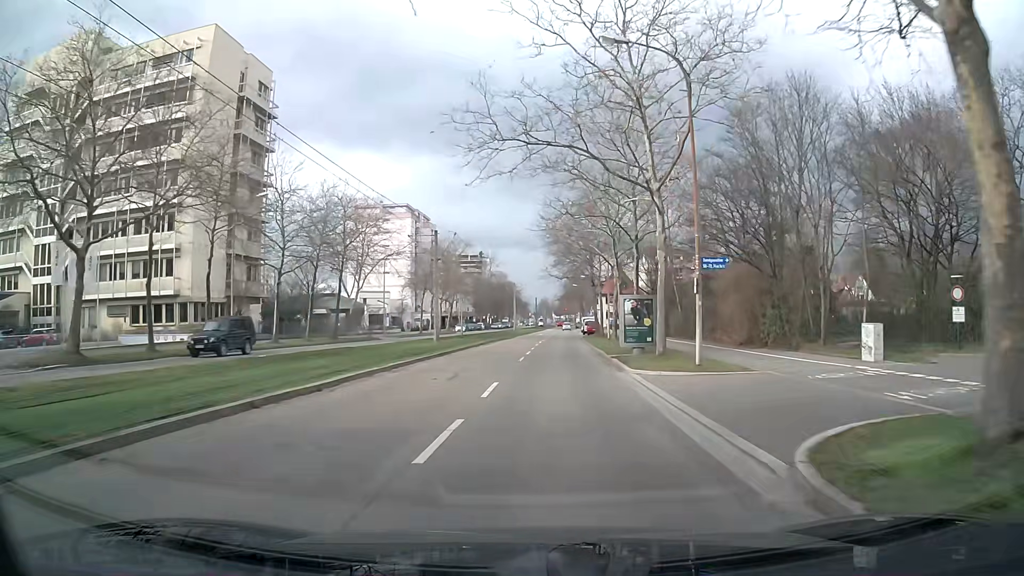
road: tertiary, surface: asphalt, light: Day
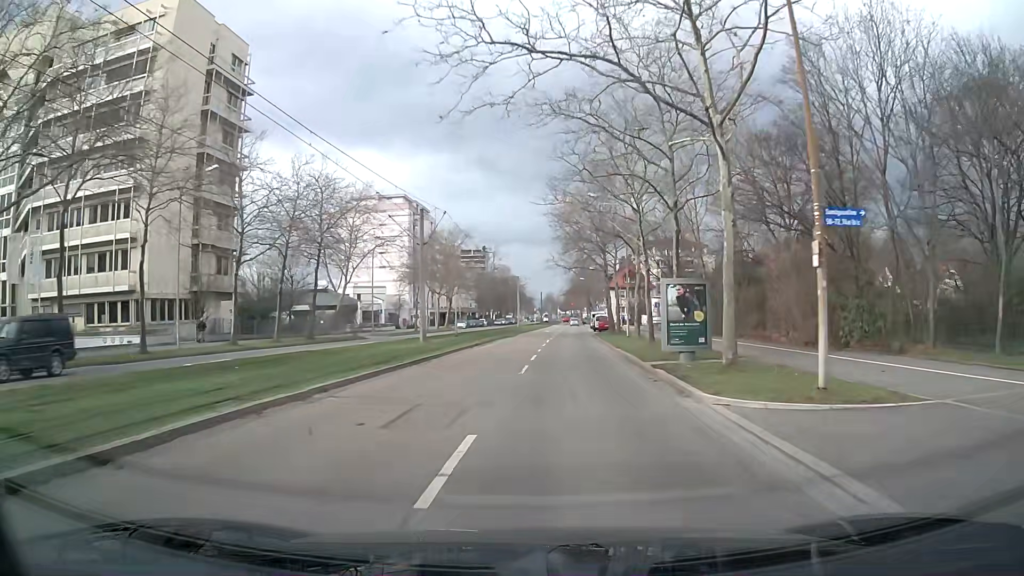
(0.0, +7.6) m; 0°
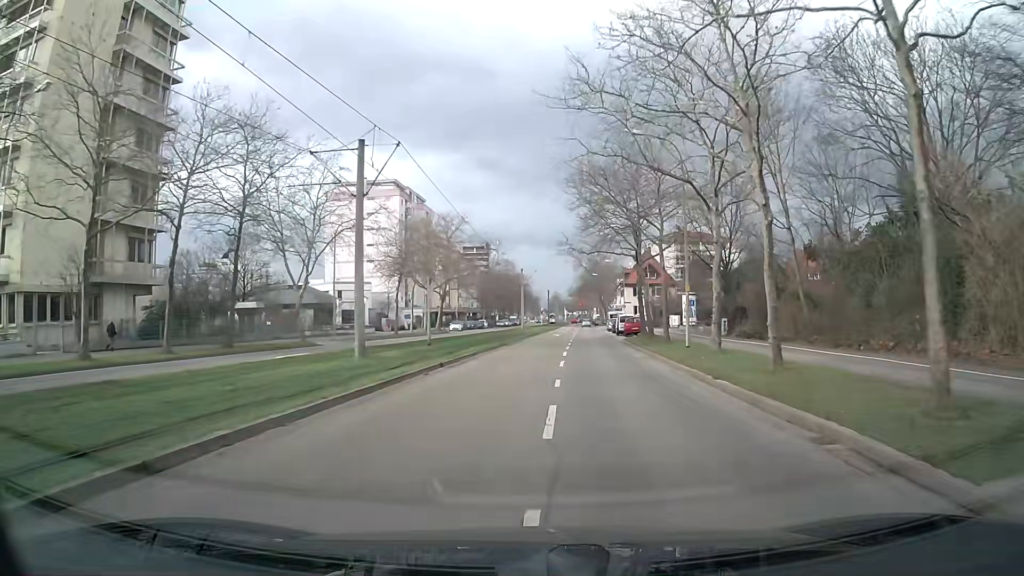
(0.0, +15.1) m; 0°
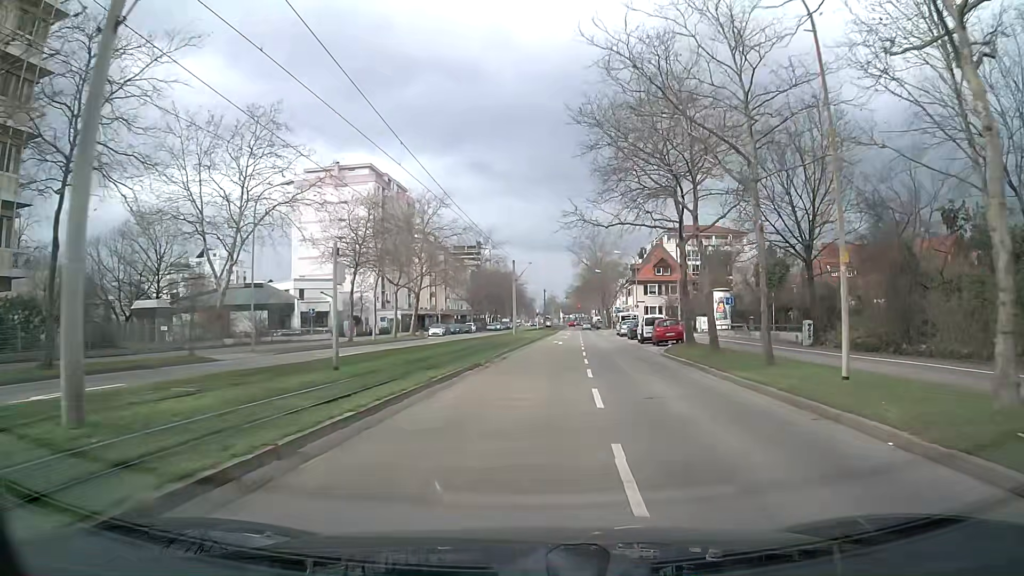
(+0.1, +15.0) m; +1°
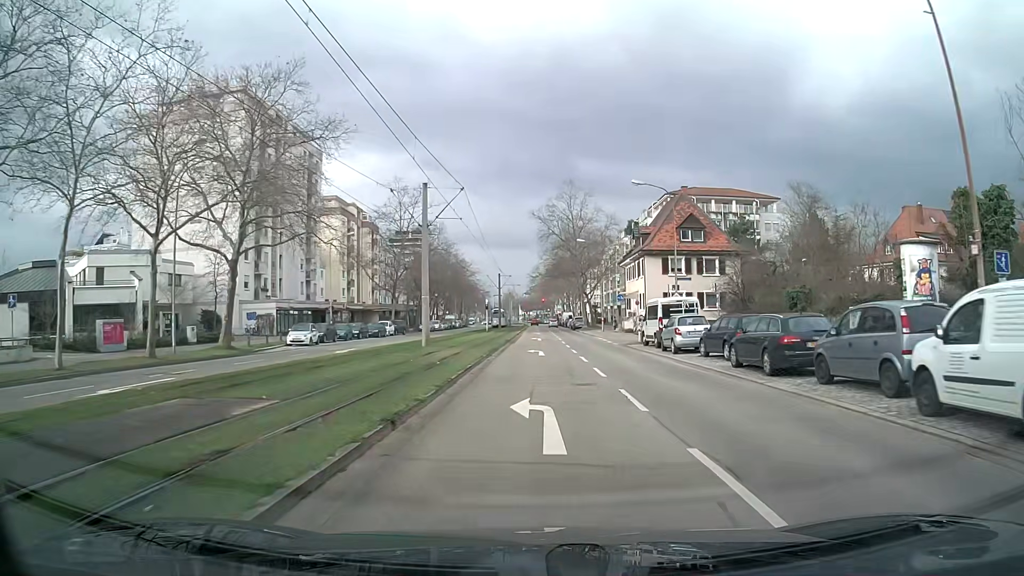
(+1.2, +37.0) m; +3°
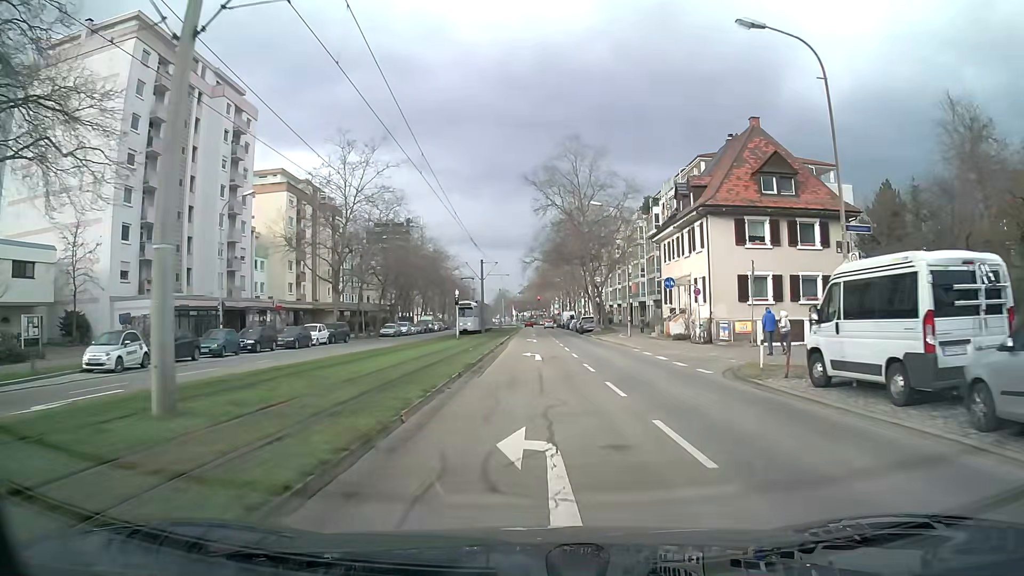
(+0.1, +21.9) m; 0°
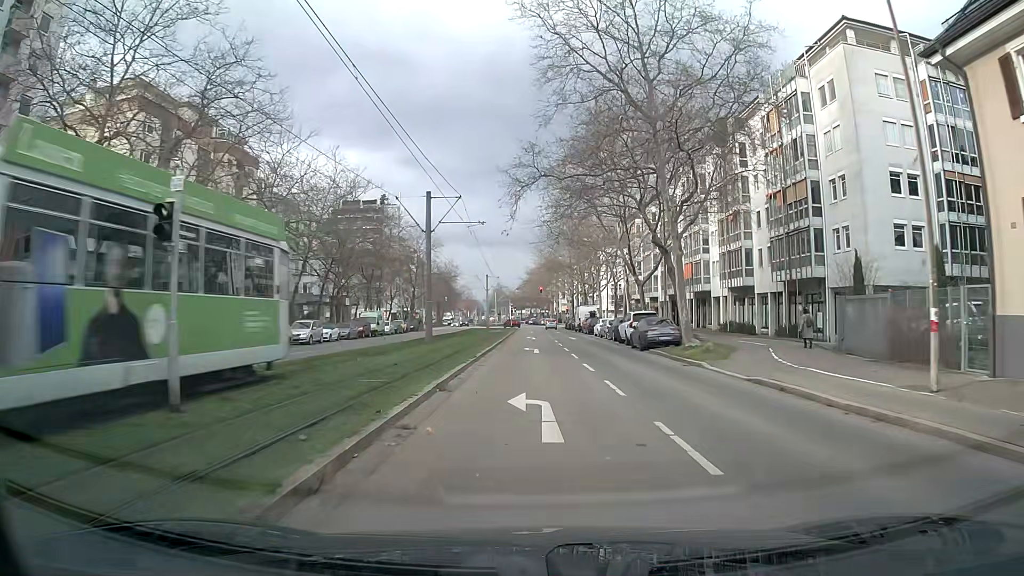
(-0.1, +36.0) m; -1°
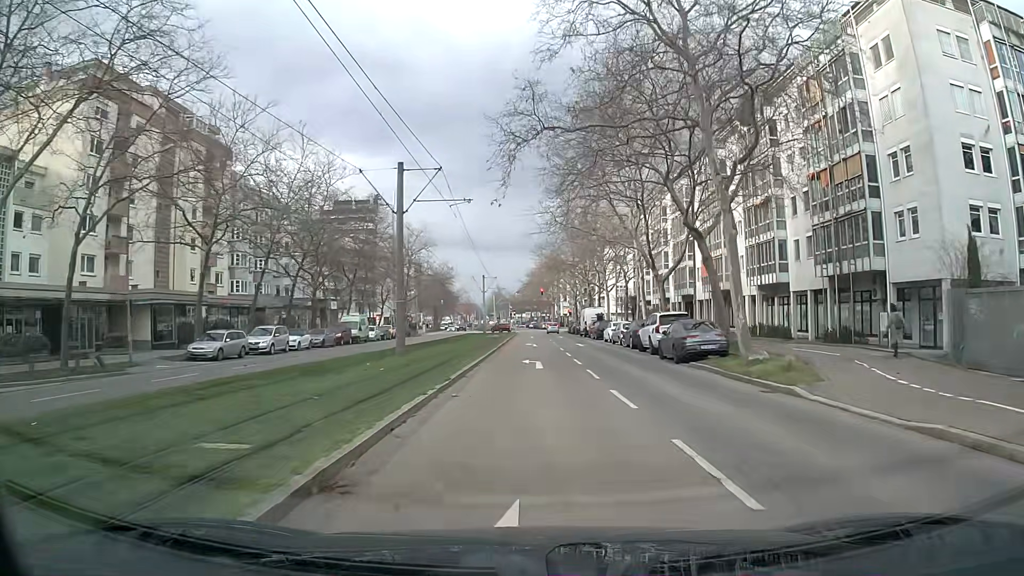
(0.0, +7.2) m; 0°
(0, +10) (0, +20) (0, +30) (0, +40) (0, +50) (0, +60) (0, +70) (0, +80) (+1, +90) (0, +100) m
